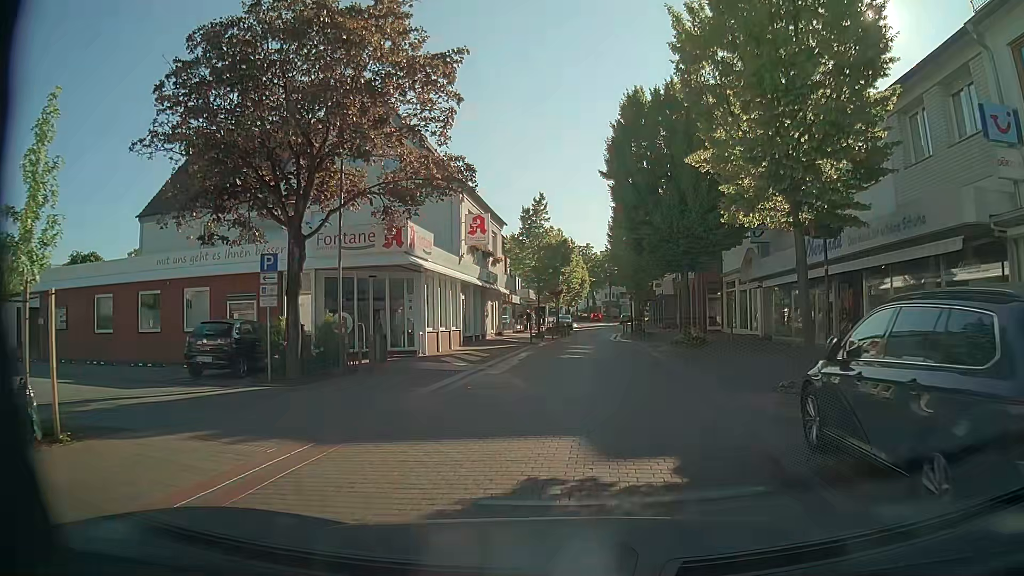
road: residential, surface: paving_stones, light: Day
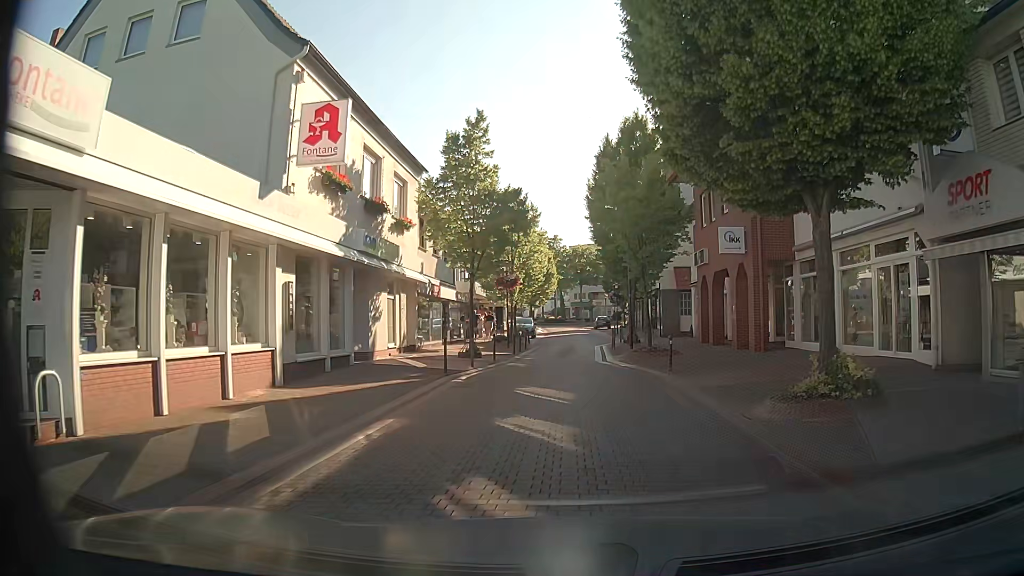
(+0.8, +16.8) m; +2°
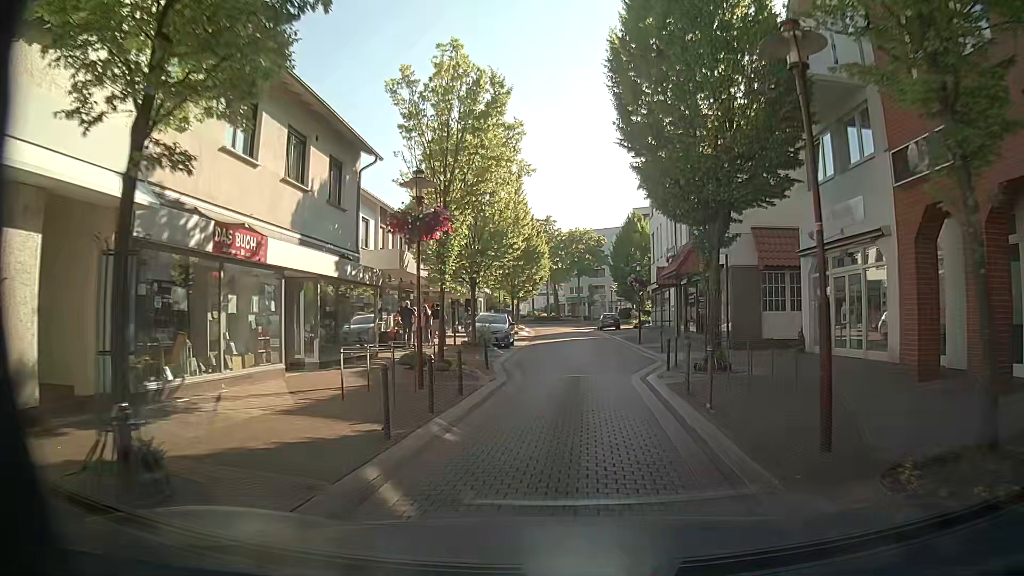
(+0.5, +18.7) m; +2°
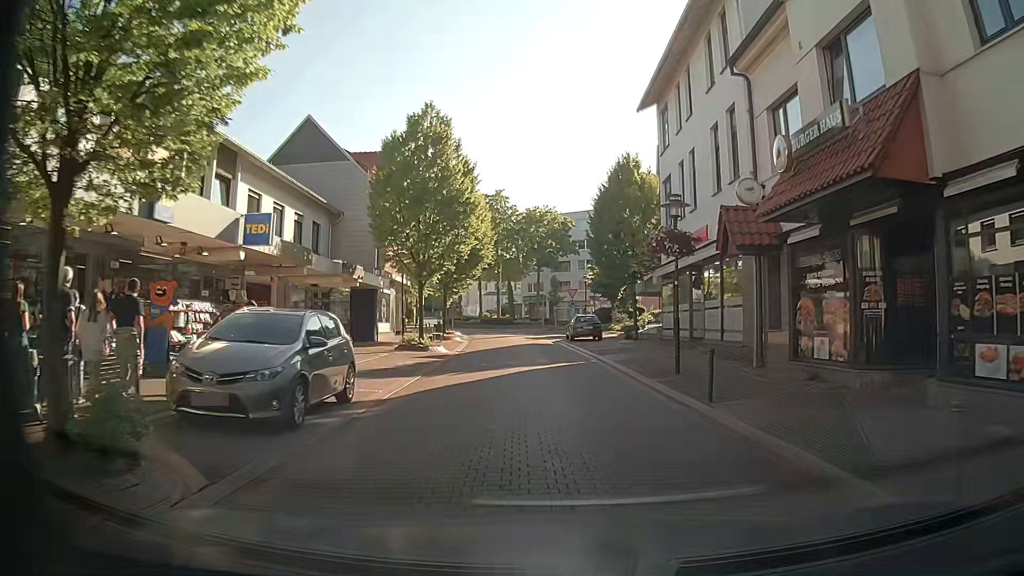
(+0.5, +20.4) m; +4°
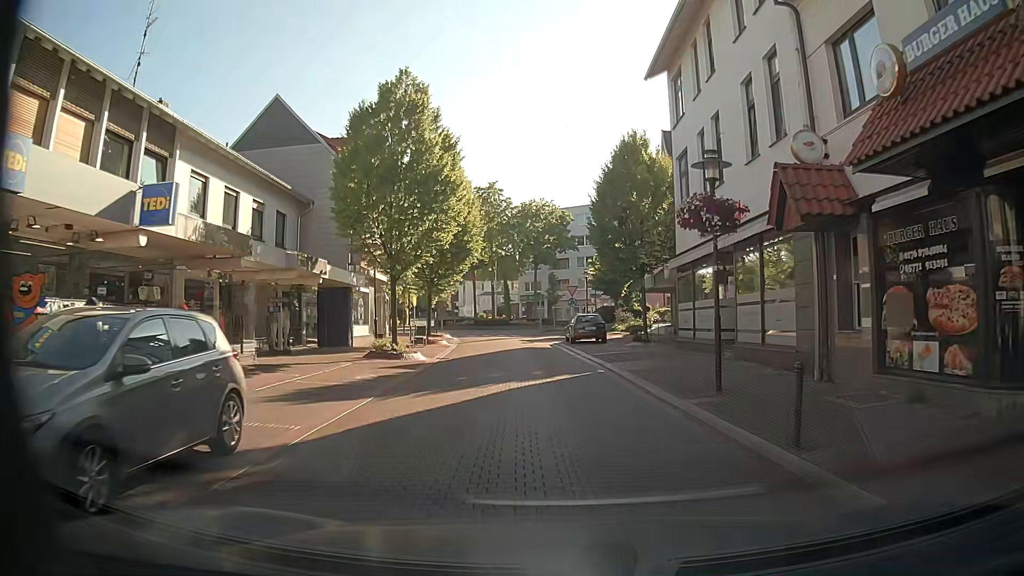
(-0.1, +4.1) m; -2°
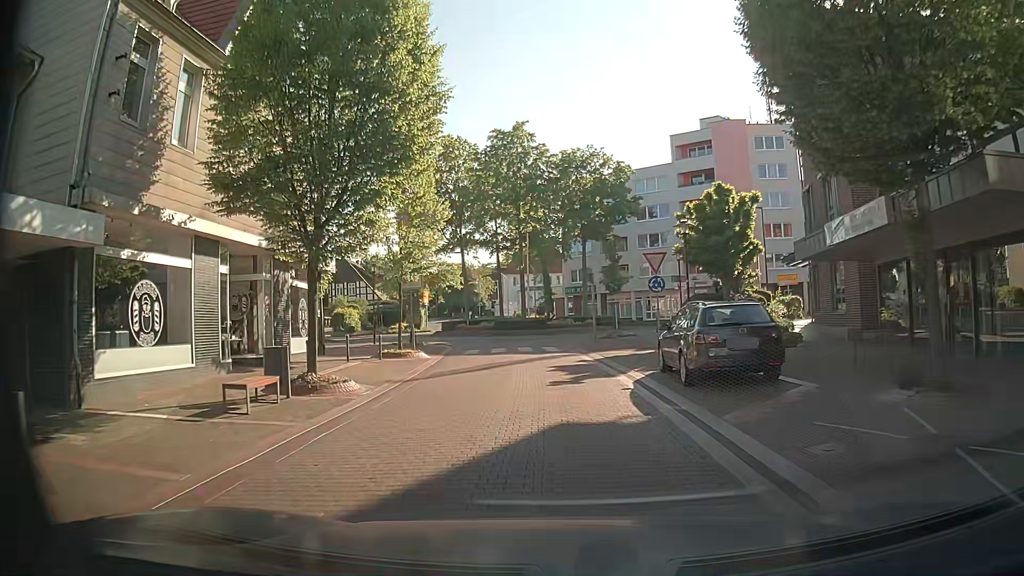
(-0.4, +21.0) m; -4°
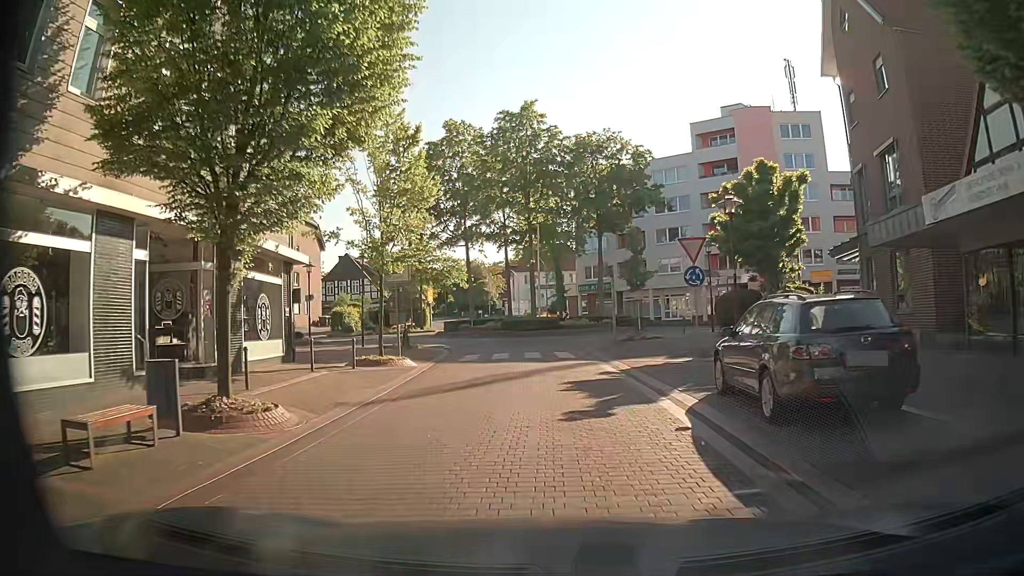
(0.0, +4.2) m; -1°
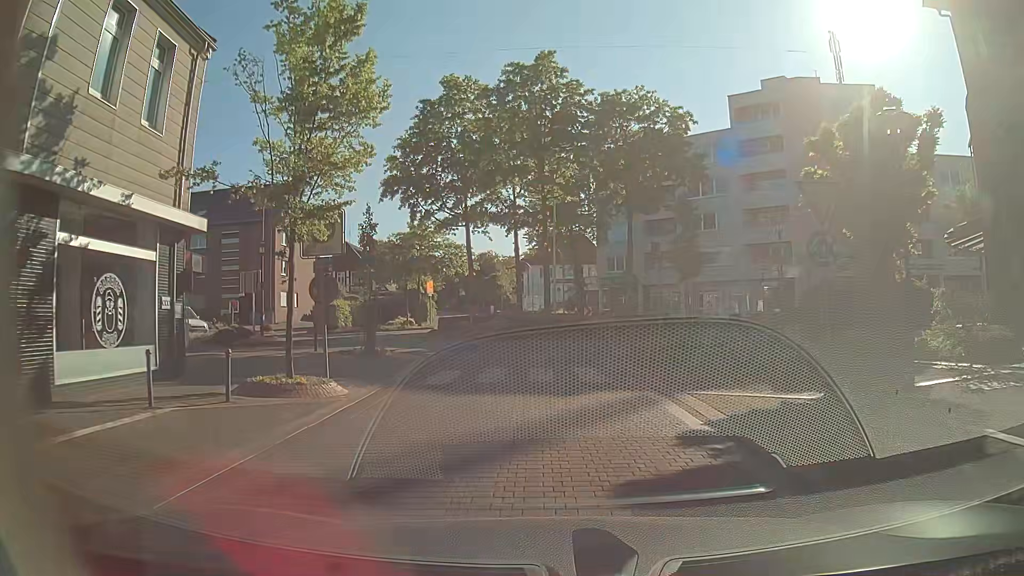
(-0.1, +7.9) m; -1°
(0, +10) (0, +20) (+5, +29) (+14, +31) (+24, +32) (+34, +34) (+43, +38) (+51, +43) (+59, +50) (+65, +57) m
